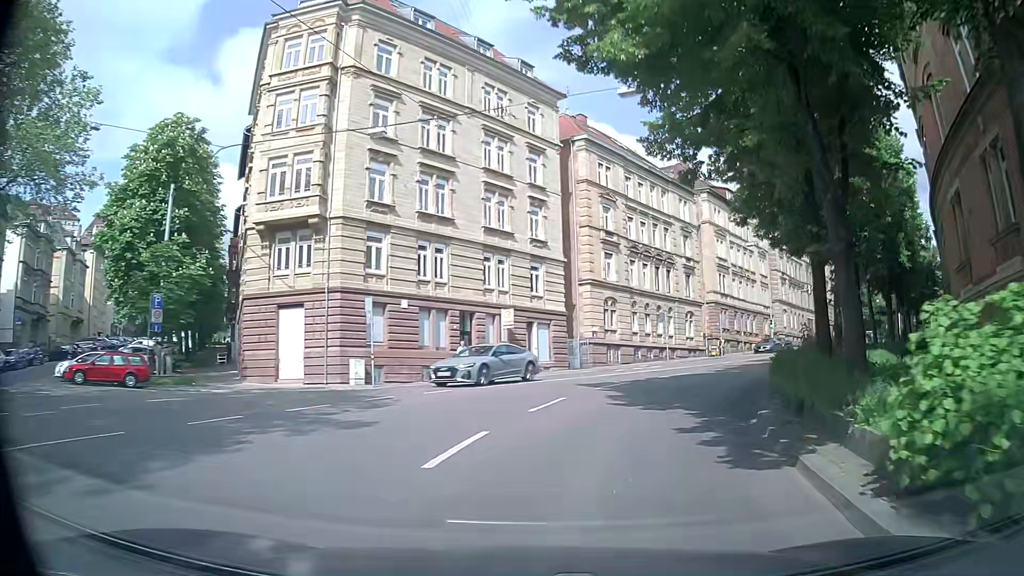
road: secondary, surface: asphalt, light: Day
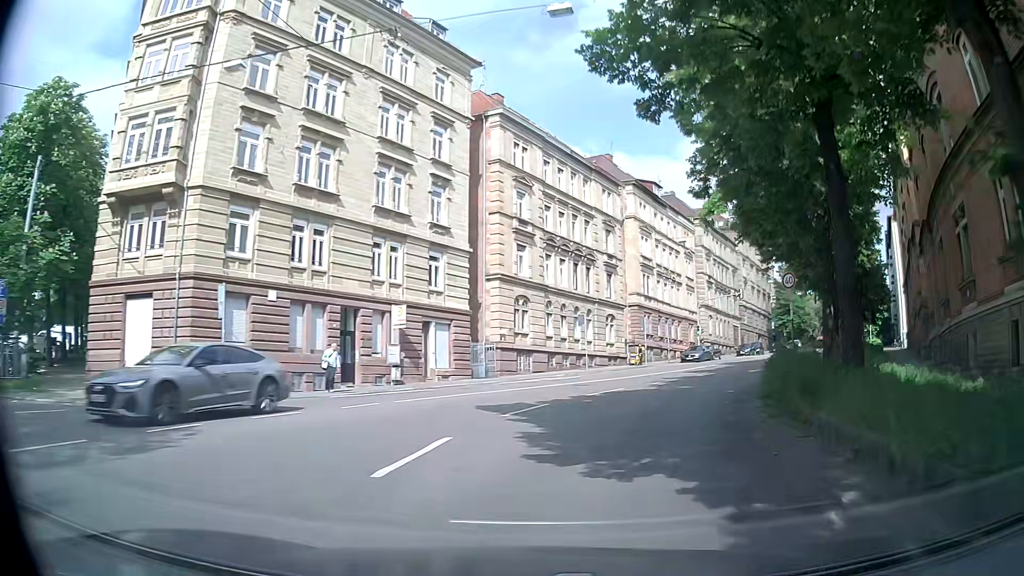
(+0.4, +6.2) m; +7°
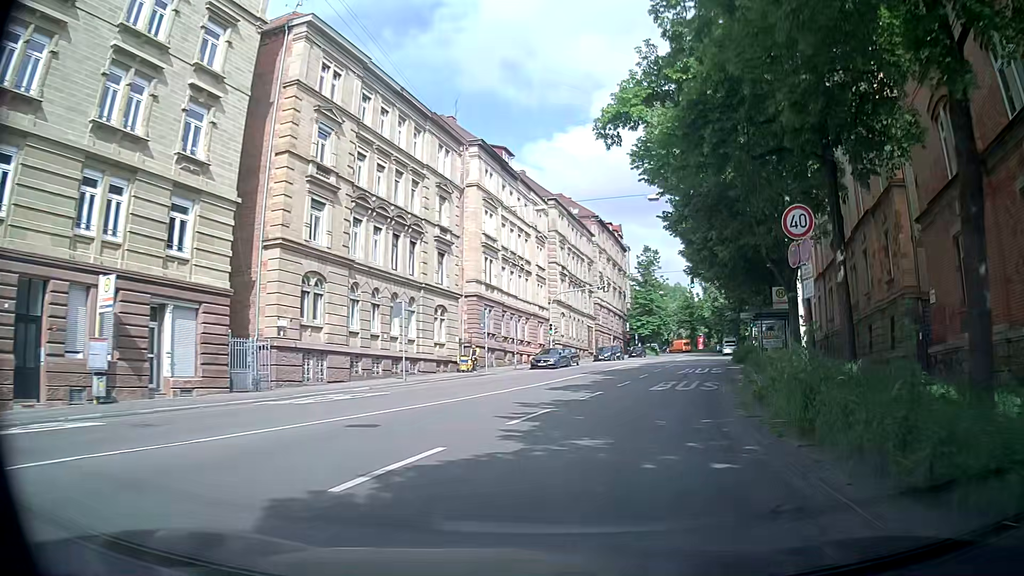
(+1.6, +12.2) m; +13°
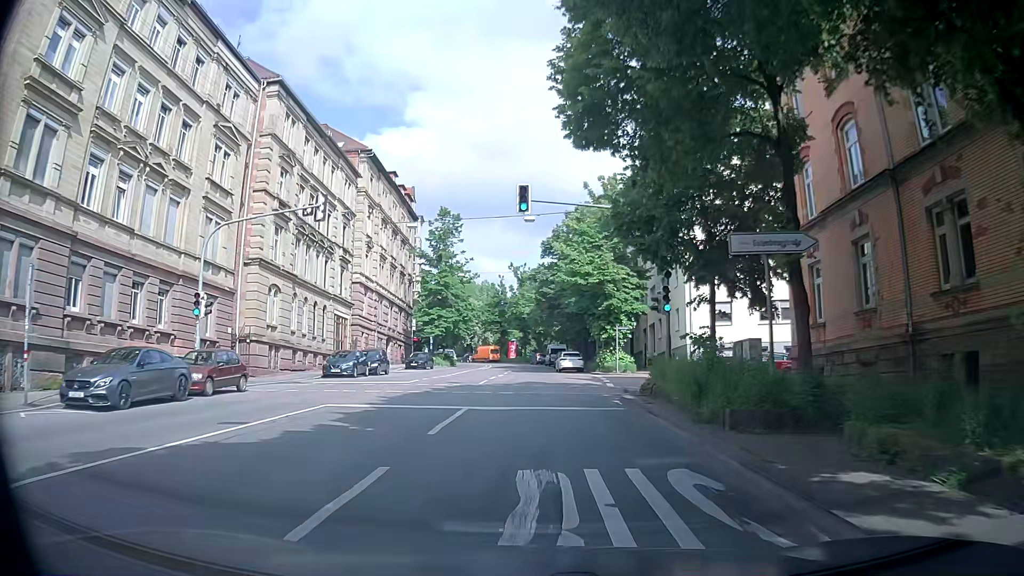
(+7.3, +30.4) m; +18°
(0, +10) (0, +20) (0, +30) (0, +40) (0, +50) (0, +60) (0, +70) (0, +80) (-2, +90) (-5, +99) m
